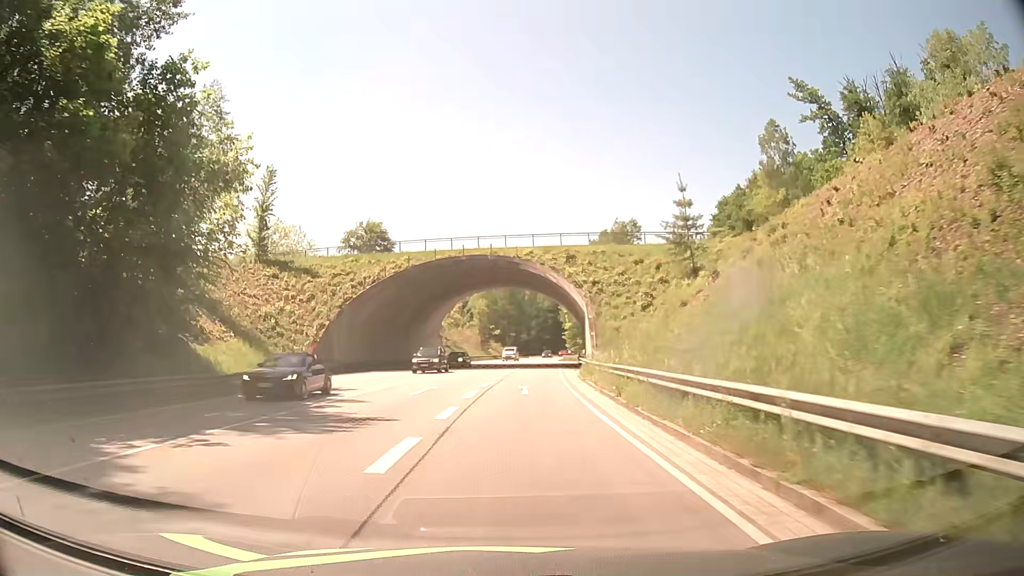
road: primary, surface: asphalt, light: Day
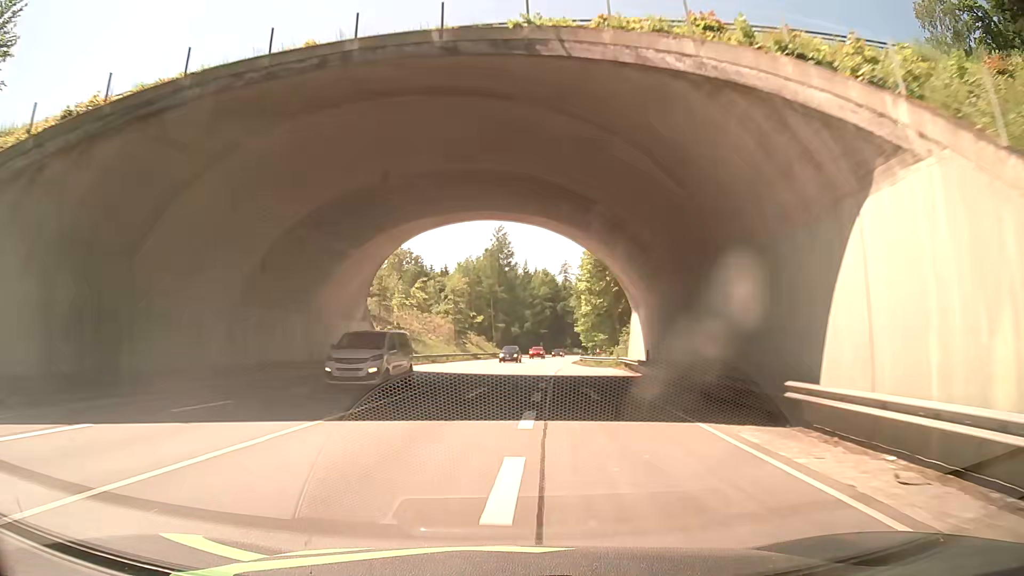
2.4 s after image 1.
(+0.1, +38.8) m; +1°
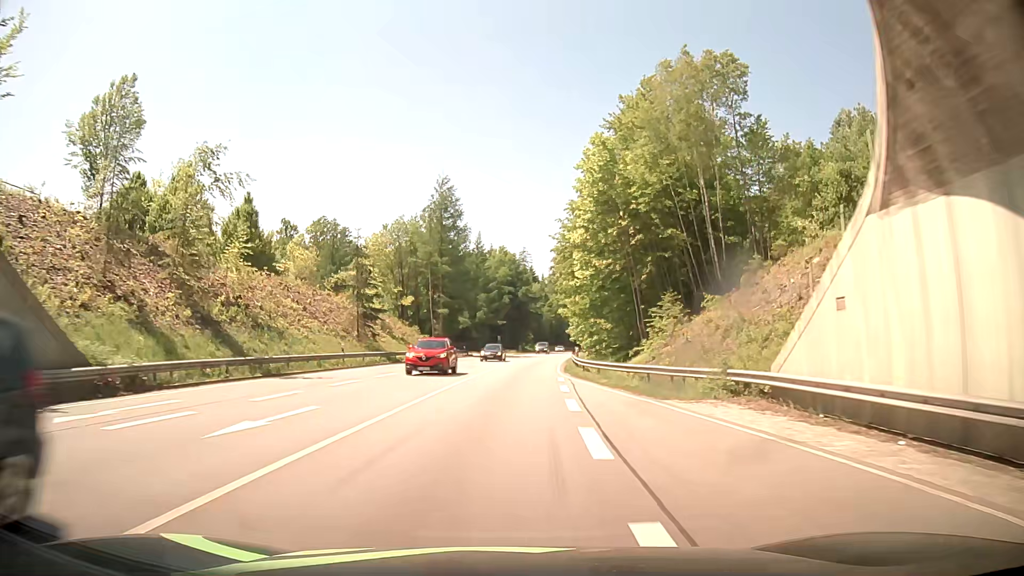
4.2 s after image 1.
(+0.6, +33.5) m; +3°
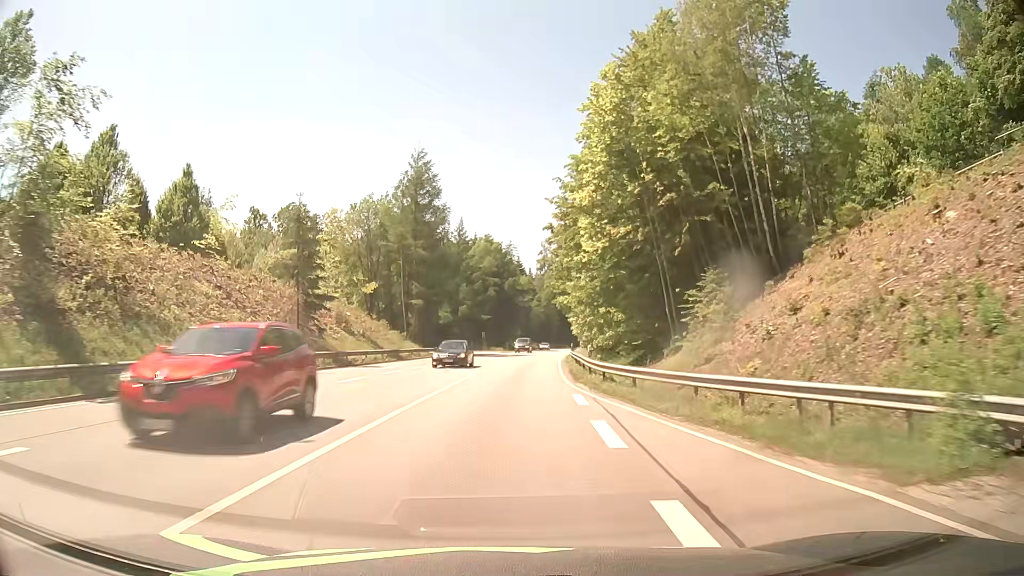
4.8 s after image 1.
(+0.3, +11.4) m; +2°
(0, +10) (0, +20) (+1, +30) (+1, +40) (+2, +50) (+3, +60) (+4, +70) (+5, +80) (+7, +90) (+8, +100) m
